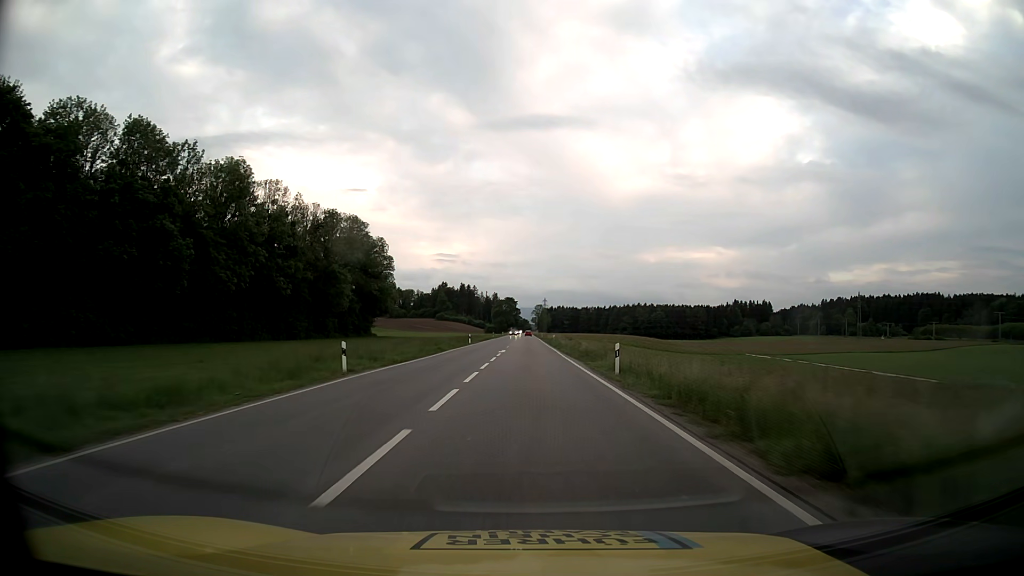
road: primary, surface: asphalt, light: Day
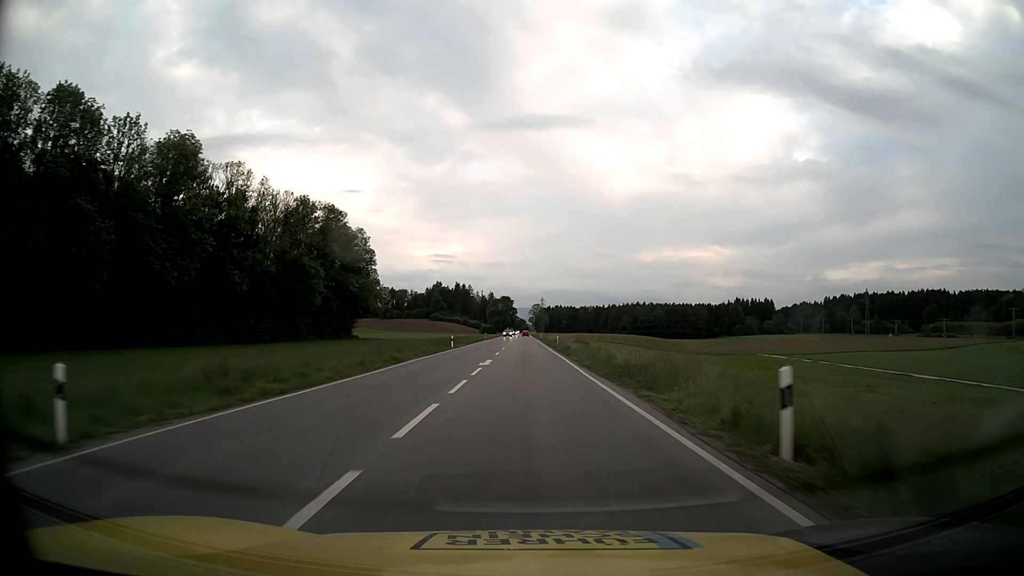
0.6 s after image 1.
(0.0, +14.8) m; 0°
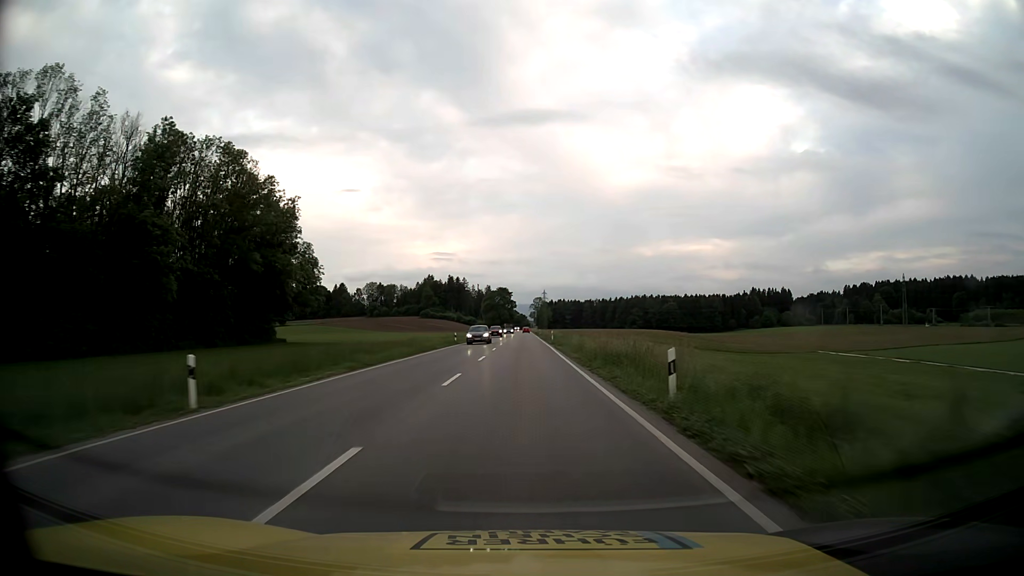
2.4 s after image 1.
(+0.1, +46.0) m; 0°
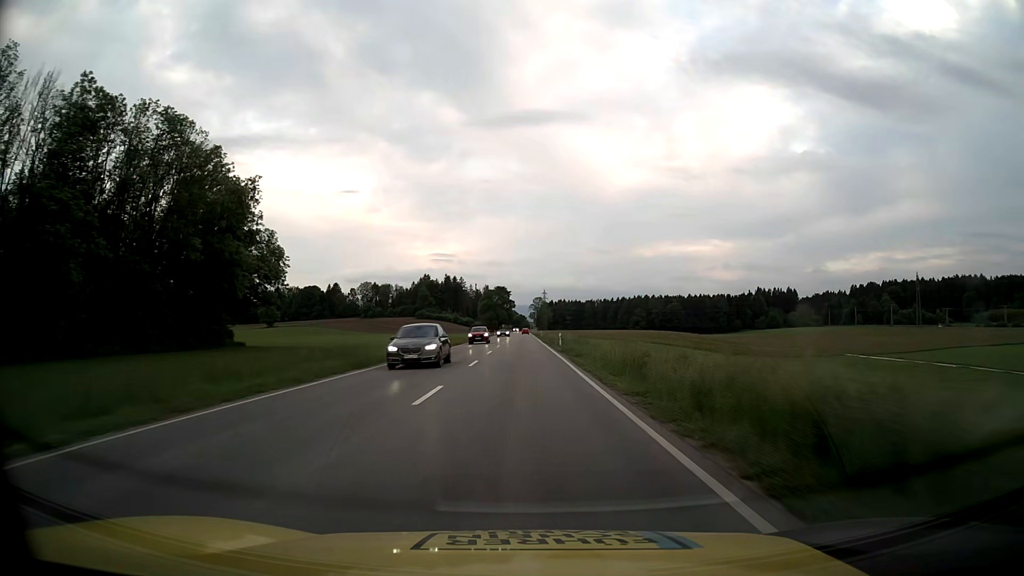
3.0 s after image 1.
(0.0, +15.7) m; 0°
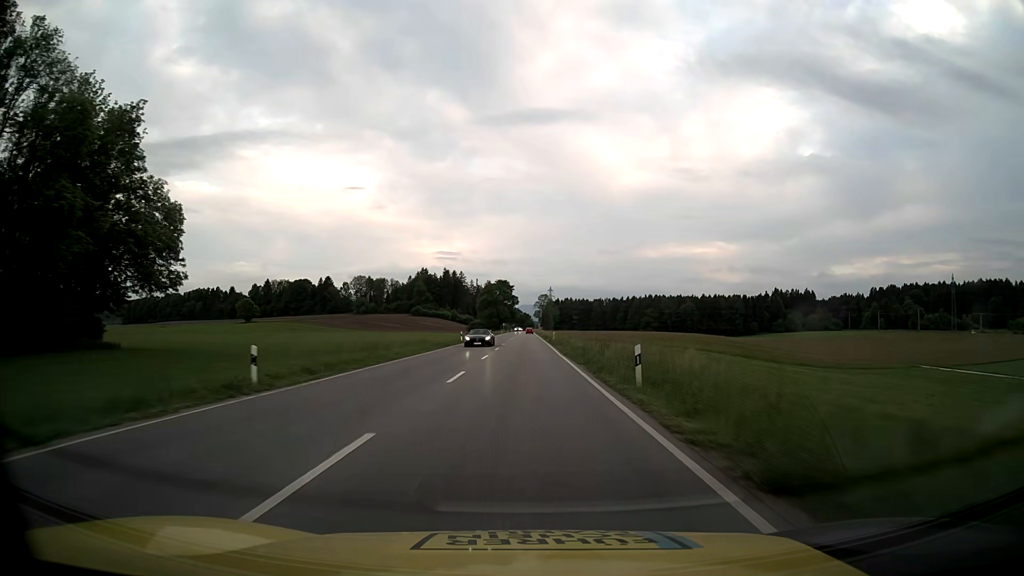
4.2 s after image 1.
(-0.1, +31.3) m; 0°
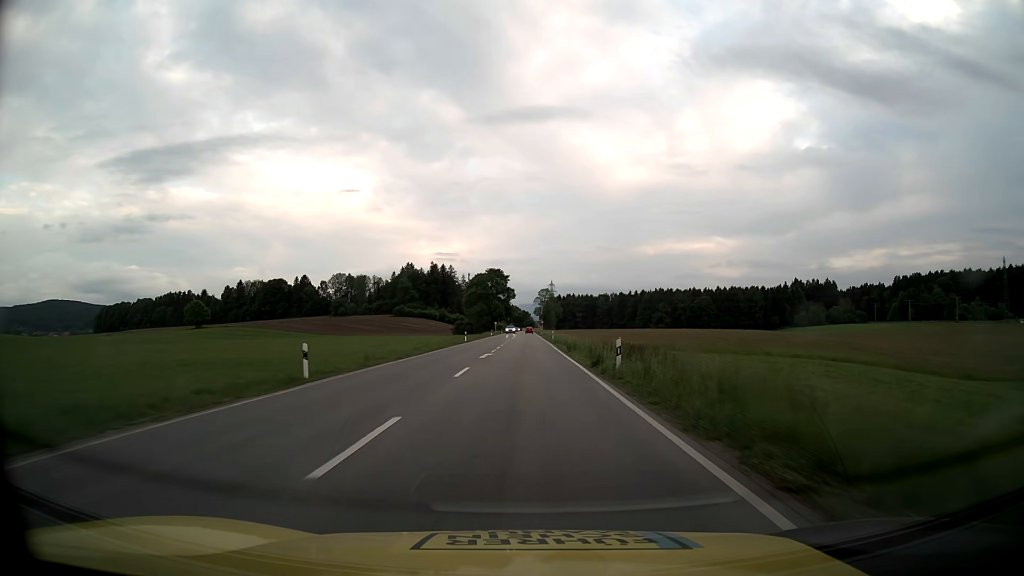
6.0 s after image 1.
(+0.2, +46.5) m; 0°
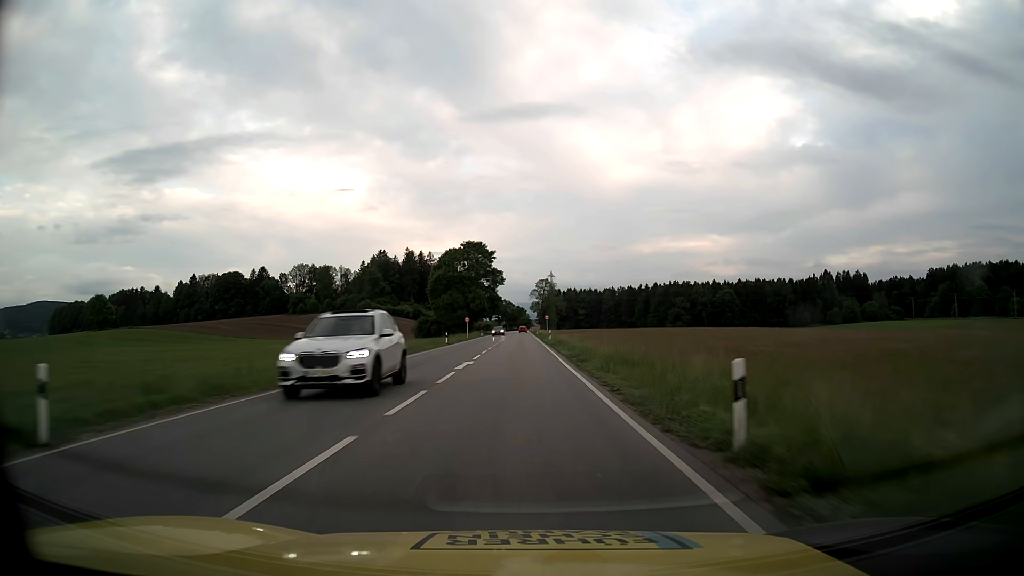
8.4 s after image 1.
(+0.2, +61.7) m; 0°
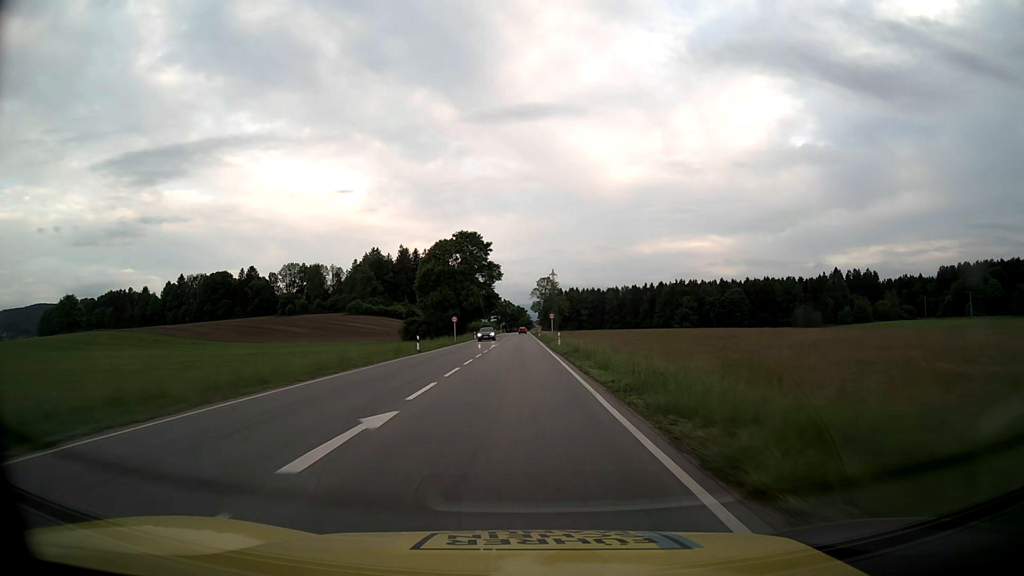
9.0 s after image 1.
(0.0, +15.6) m; 0°
(0, +10) (0, +20) (0, +30) (0, +40) (0, +50) (0, +60) (0, +70) (0, +80) (-1, +90) (-1, +100) m
